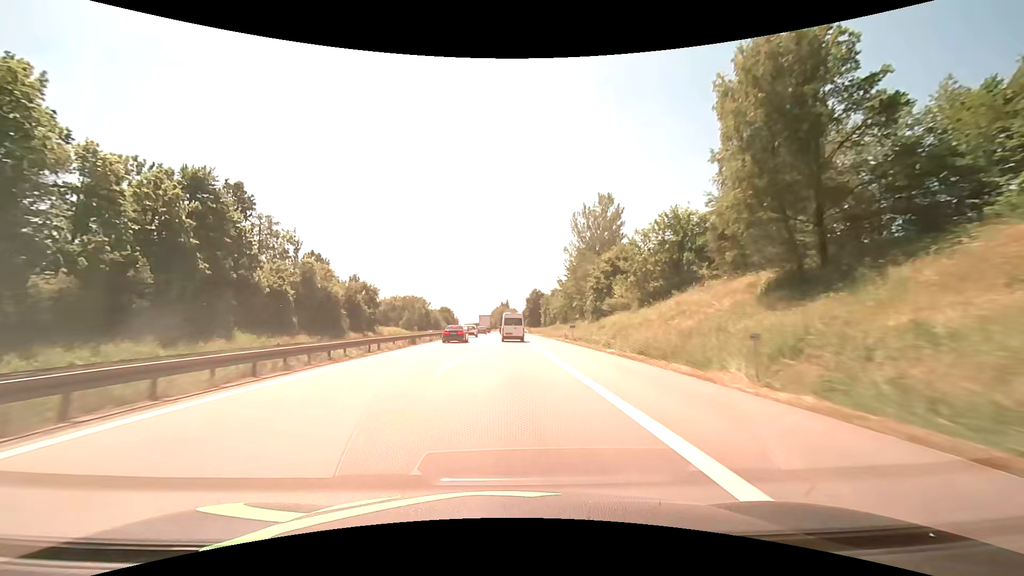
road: motorway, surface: asphalt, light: Day
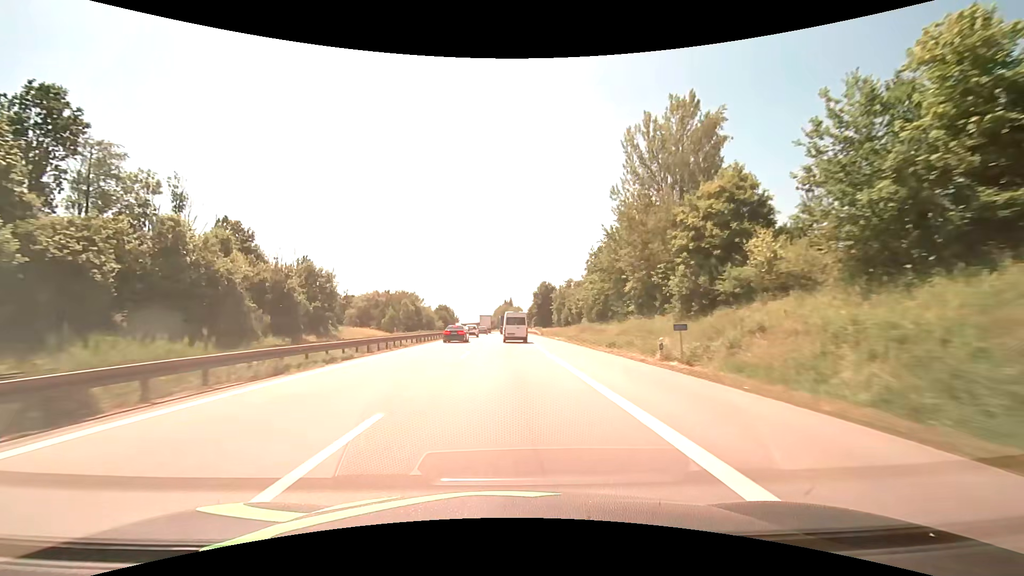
(0.0, +30.1) m; 0°
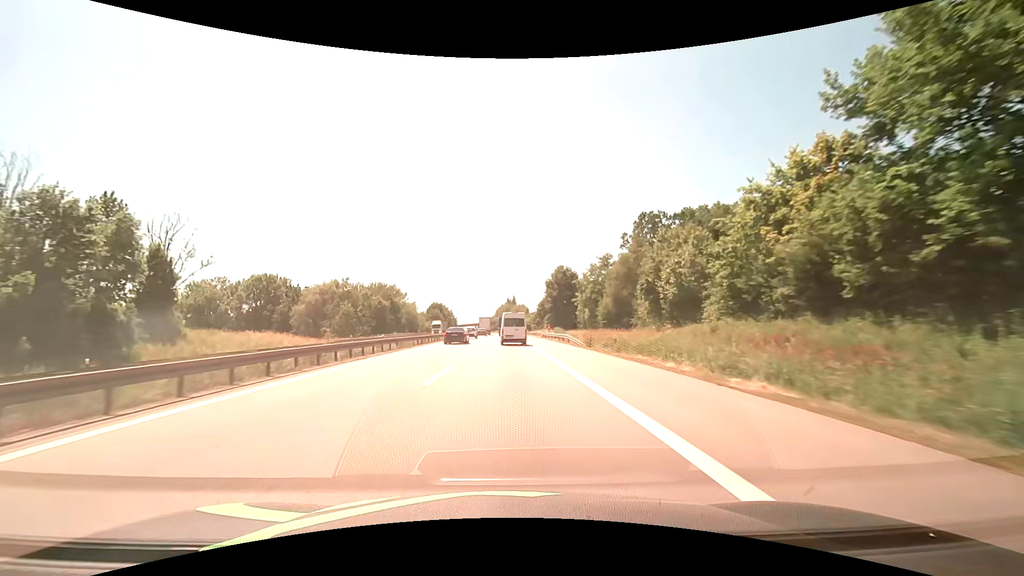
(0.0, +42.8) m; 0°
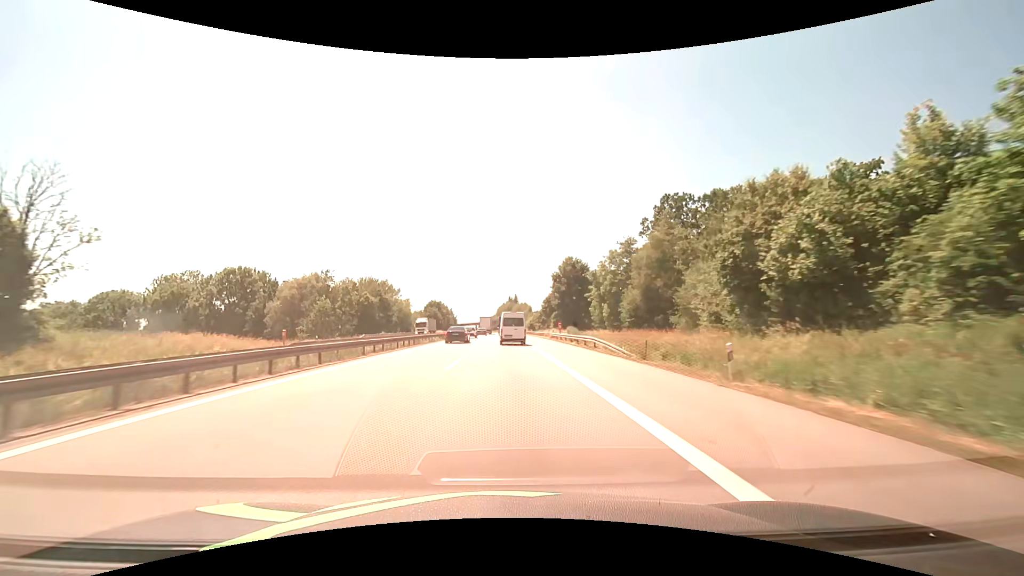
(-0.1, +13.8) m; 0°
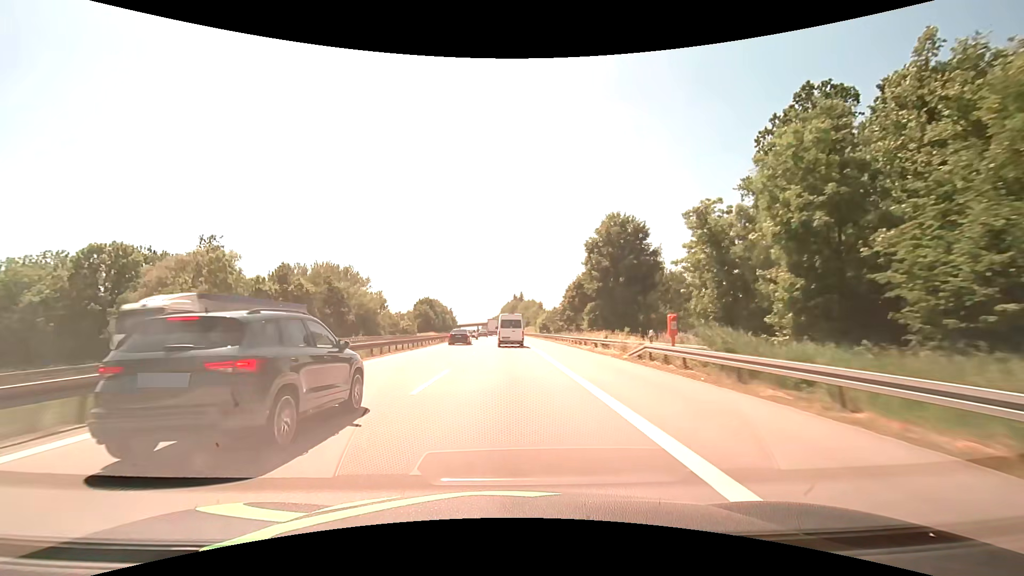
(-0.3, +40.8) m; -1°
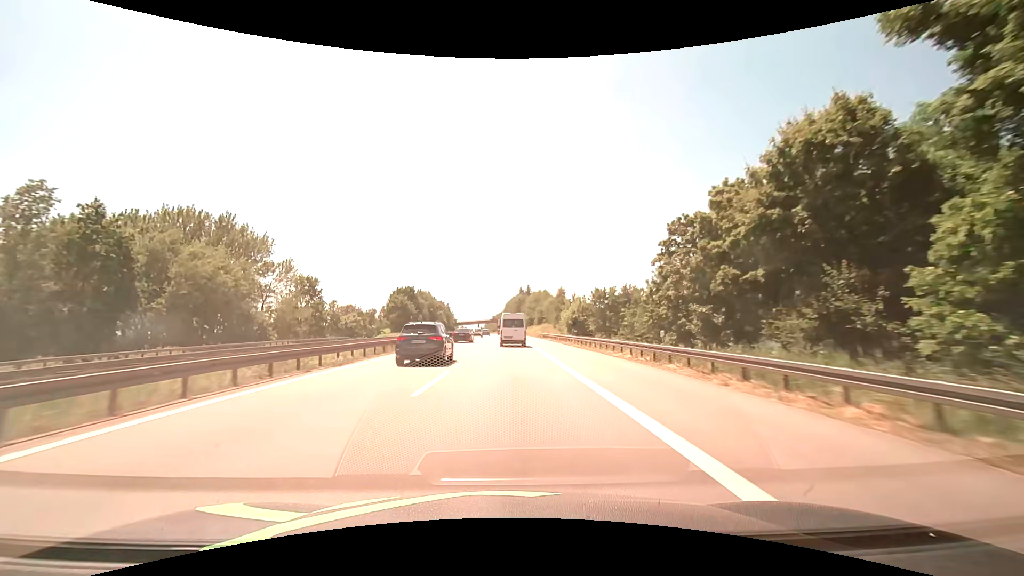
(-0.4, +53.7) m; -1°
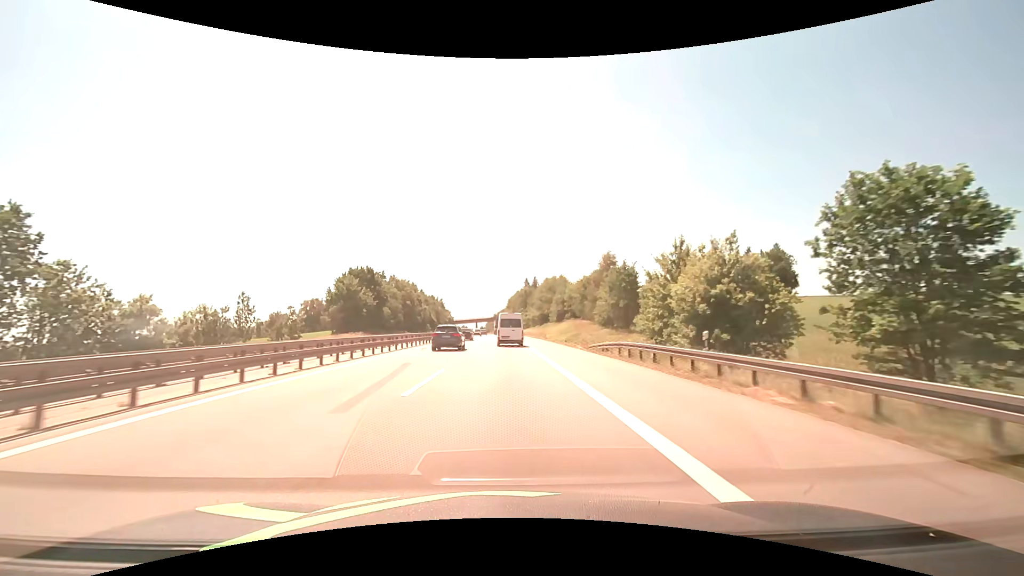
(-0.1, +53.3) m; 0°
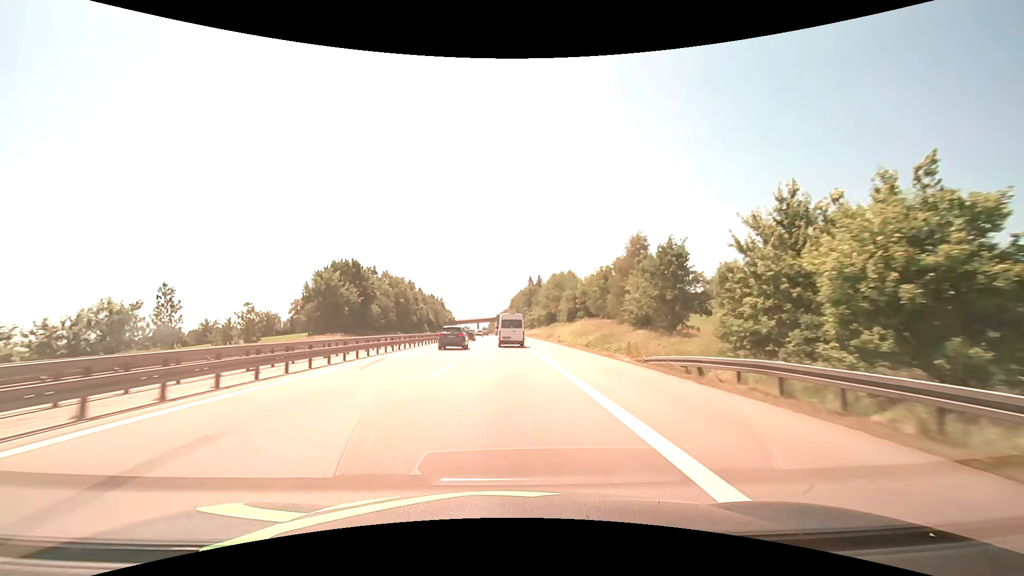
(0.0, +13.3) m; 0°
(0, +10) (0, +20) (0, +30) (0, +40) (0, +50) (-1, +60) (-1, +70) (-2, +80) (-2, +90) (-3, +100) m
